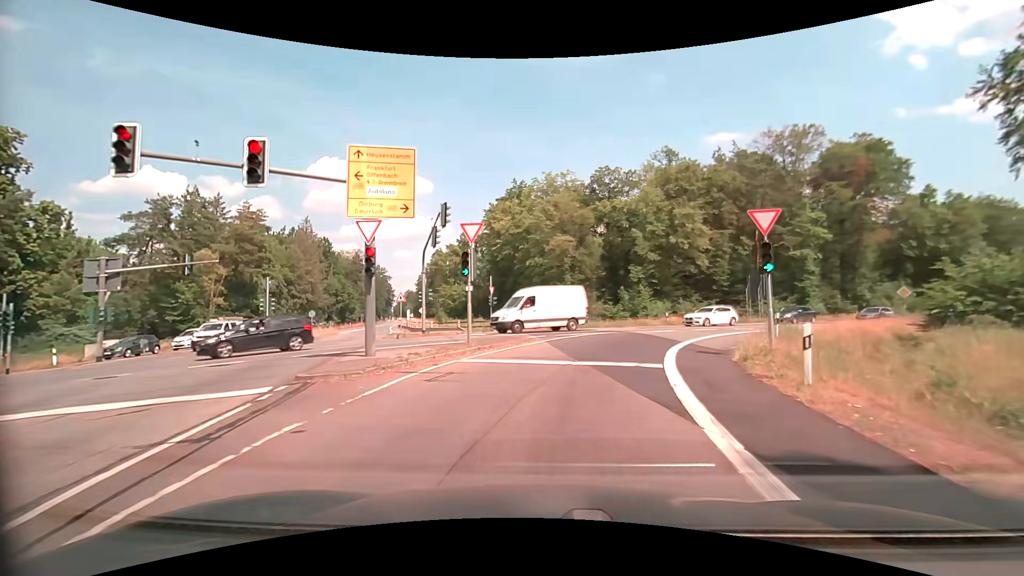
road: secondary_link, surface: asphalt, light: Day
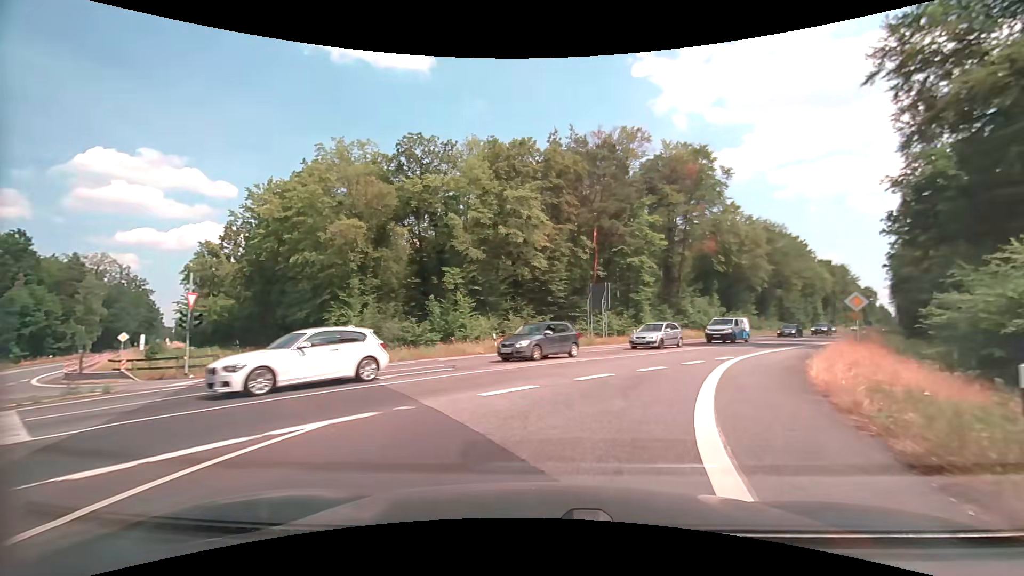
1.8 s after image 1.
(+2.6, +17.1) m; +19°
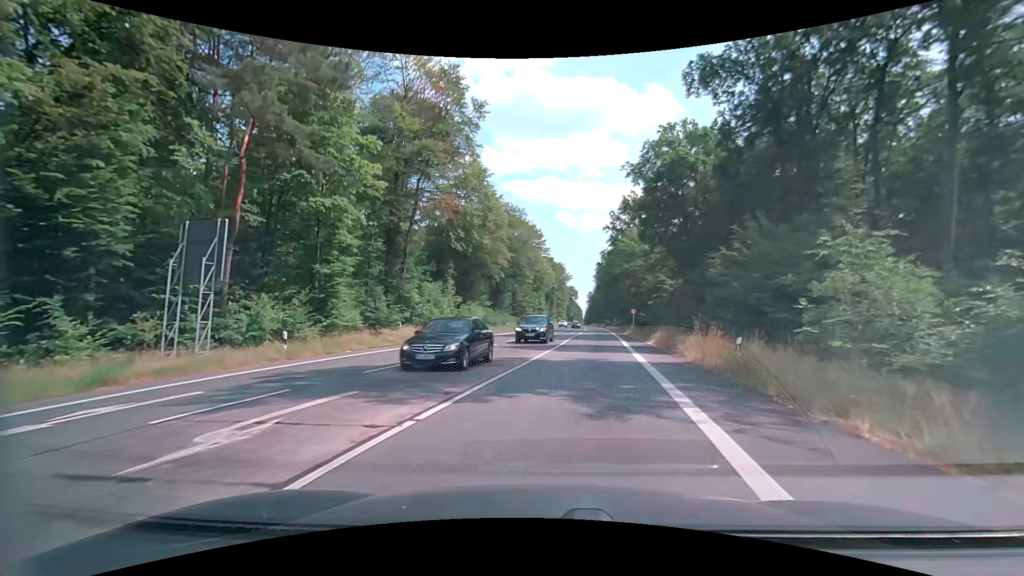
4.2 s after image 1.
(+6.8, +22.7) m; +30°
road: primary
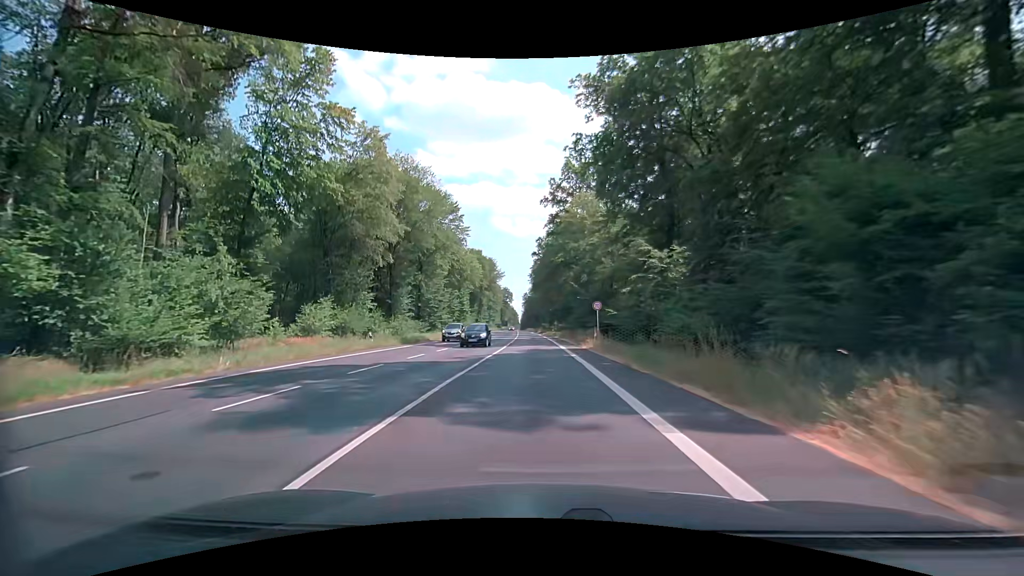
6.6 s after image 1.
(+3.2, +28.9) m; +8°
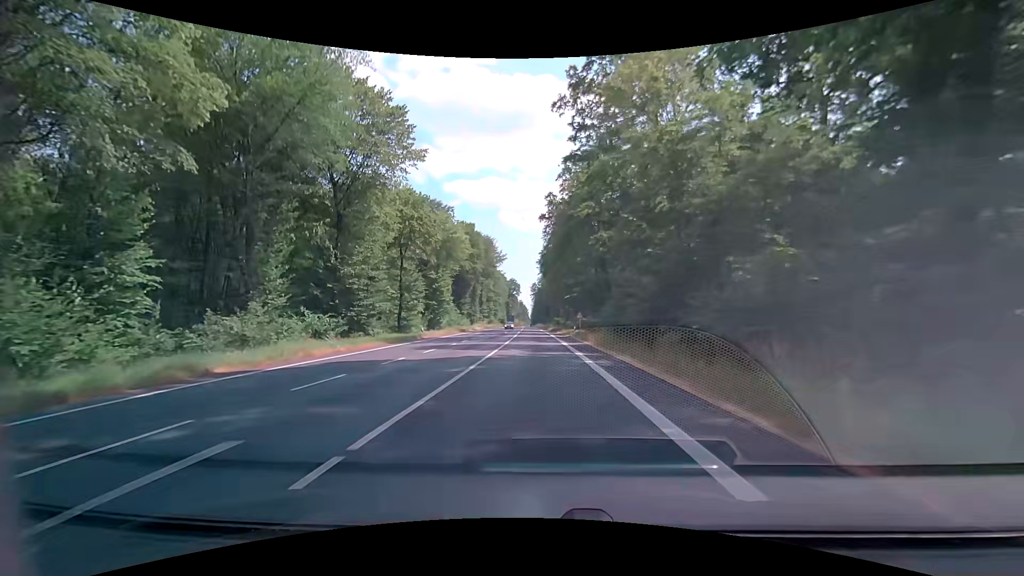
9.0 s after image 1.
(-0.6, +34.8) m; -2°
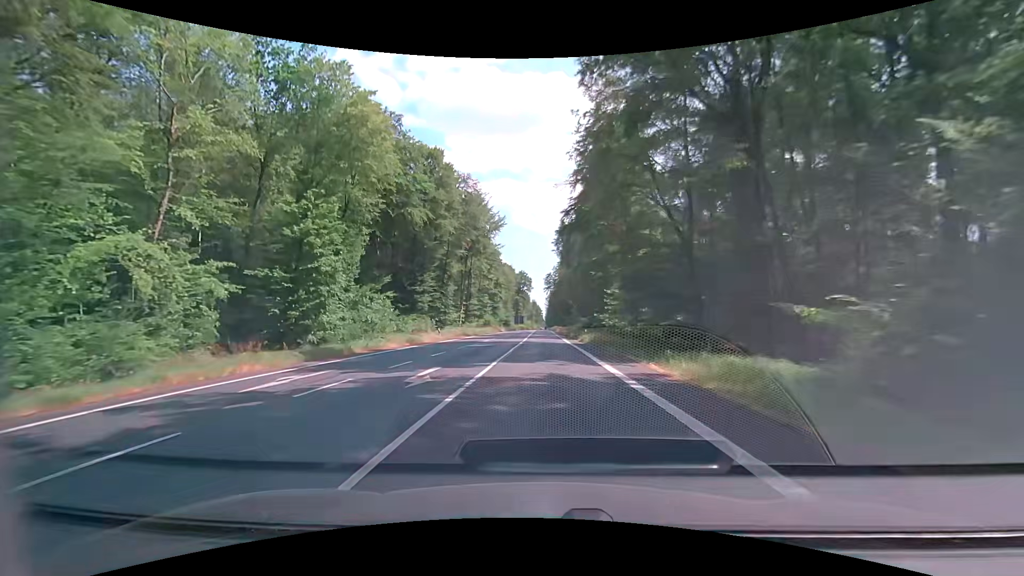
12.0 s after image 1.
(-0.4, +50.4) m; -1°
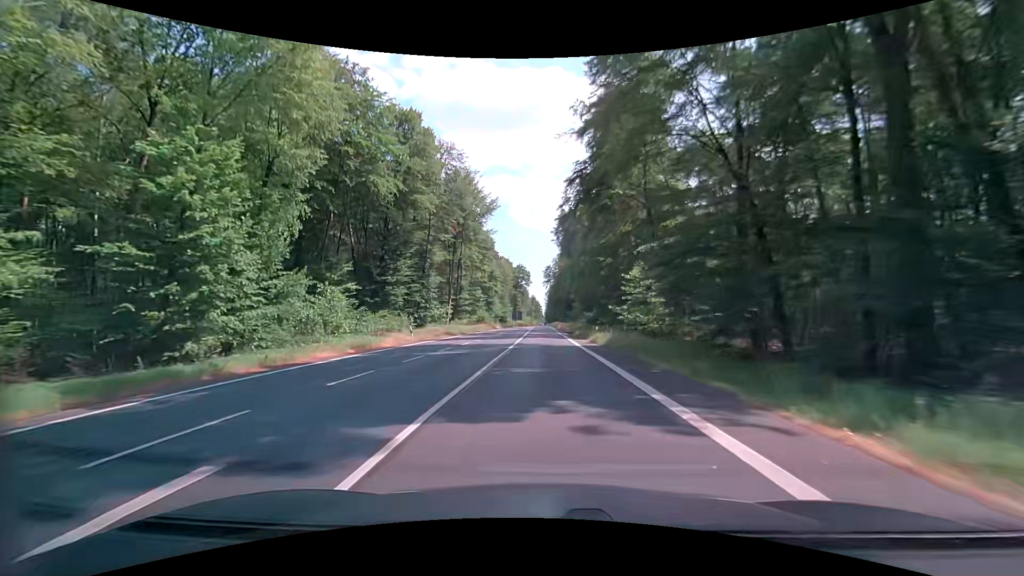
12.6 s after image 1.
(+0.1, +10.7) m; +1°
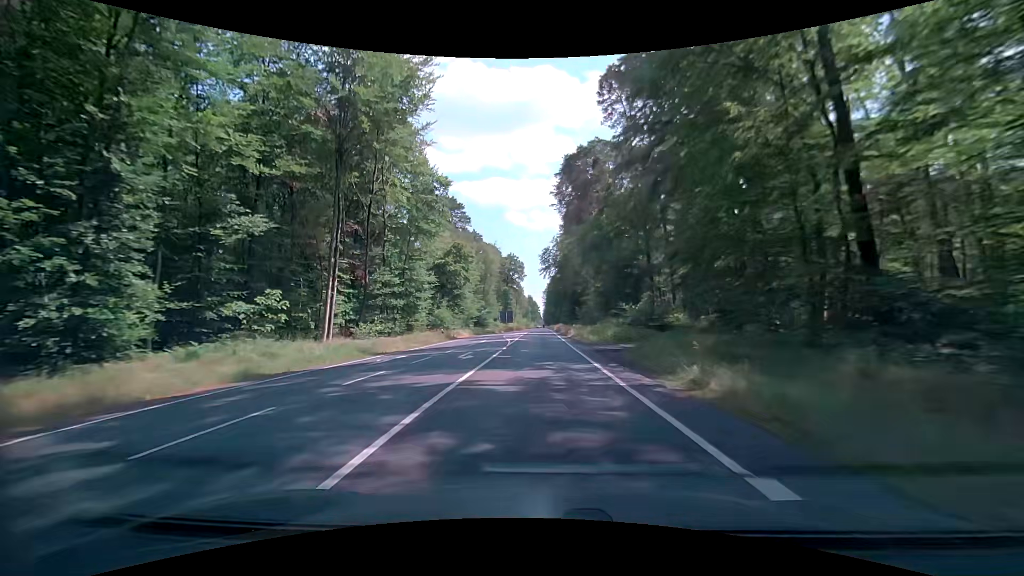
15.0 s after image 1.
(-0.2, +41.9) m; -1°
(0, +10) (0, +20) (0, +30) (0, +40) (0, +50) (0, +60) (0, +70) (0, +80) (0, +90) (0, +100) m
